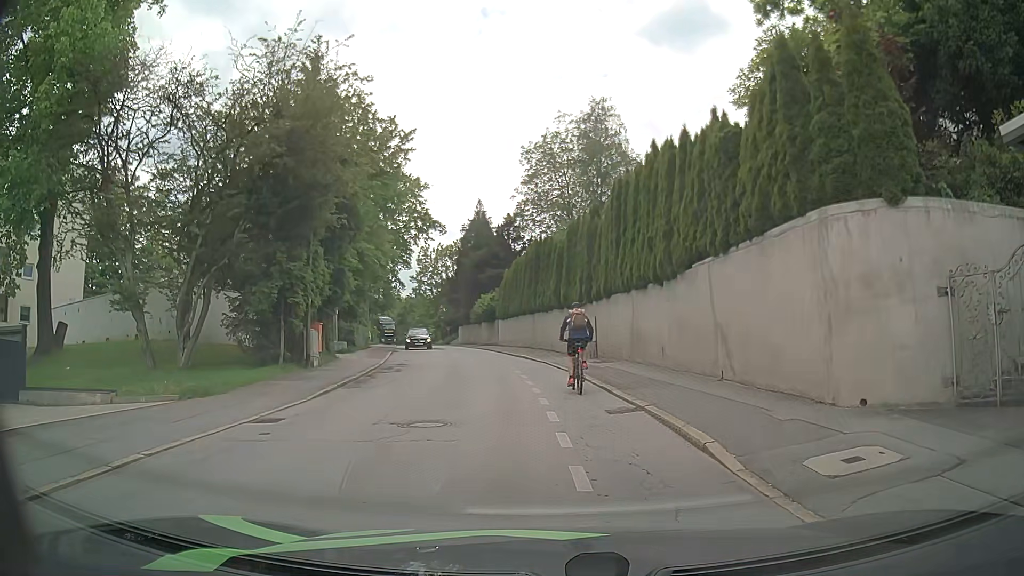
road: residential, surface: asphalt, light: Day
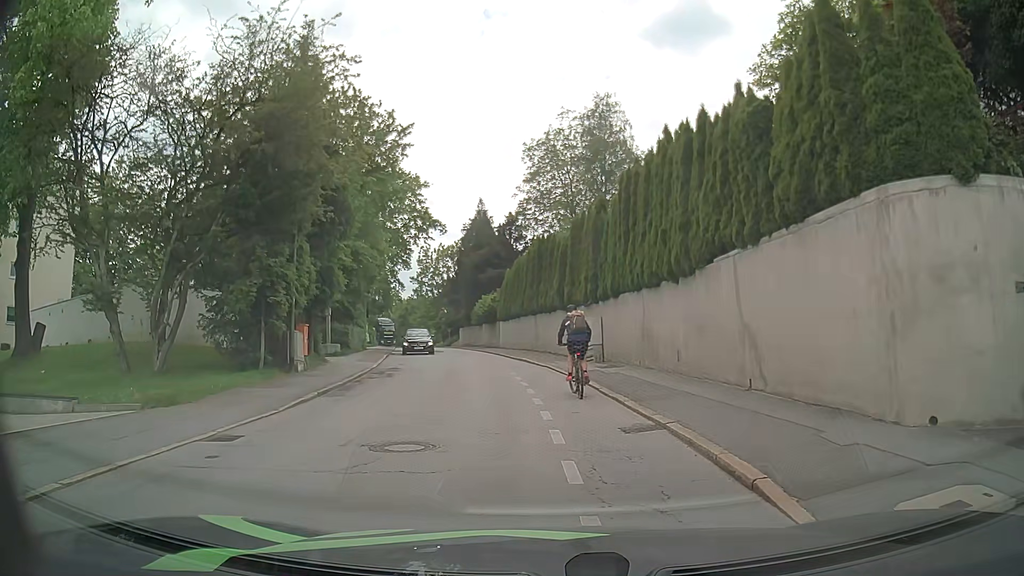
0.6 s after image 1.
(0.0, +1.7) m; 0°
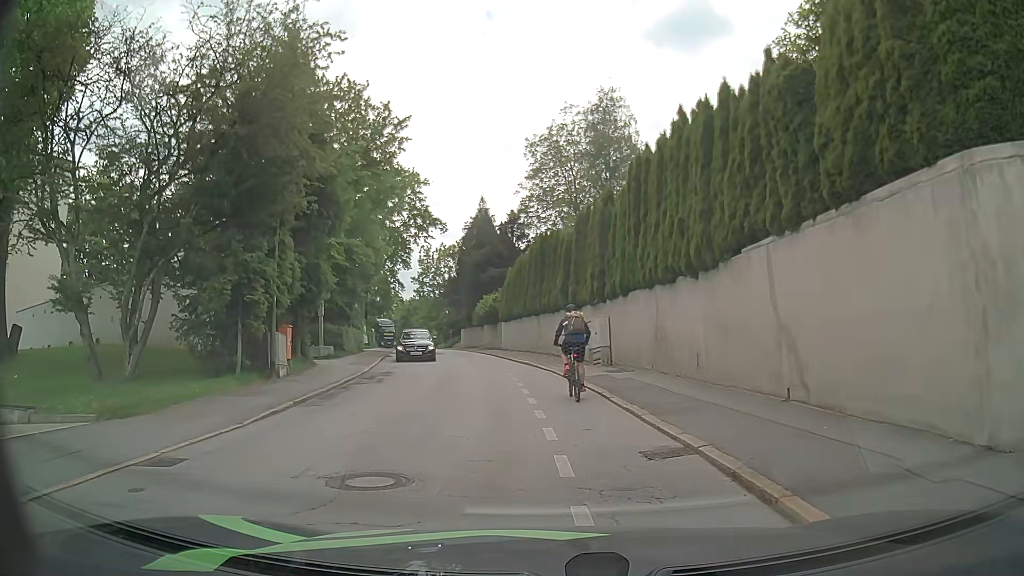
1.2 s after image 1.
(0.0, +1.7) m; 0°
(-1, +10) (-3, +20) (-5, +30) (-6, +39) (-7, +49) (-9, +59) (-12, +69) (-14, +79) (-17, +88) (-19, +98) m
